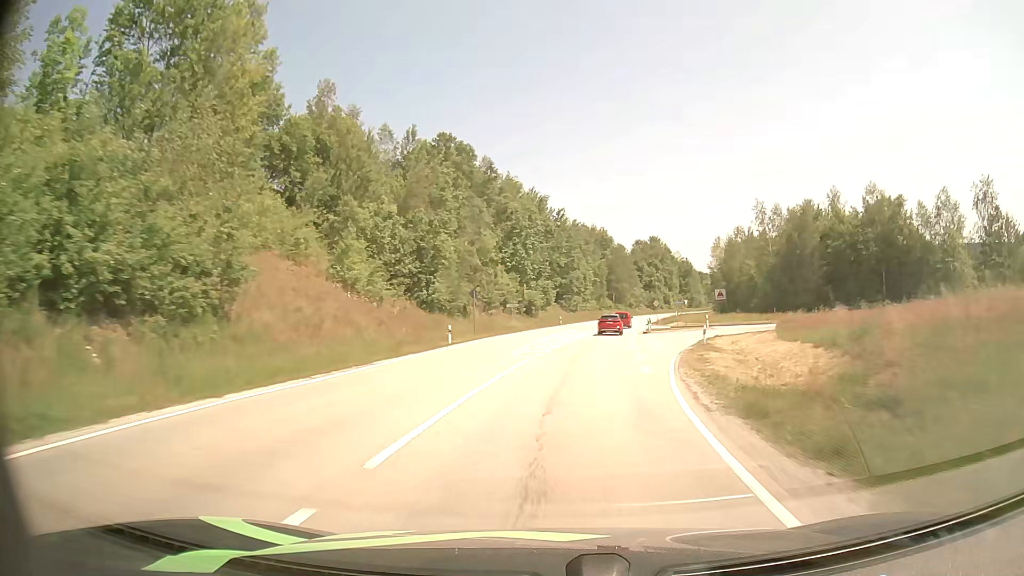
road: secondary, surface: asphalt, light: Day
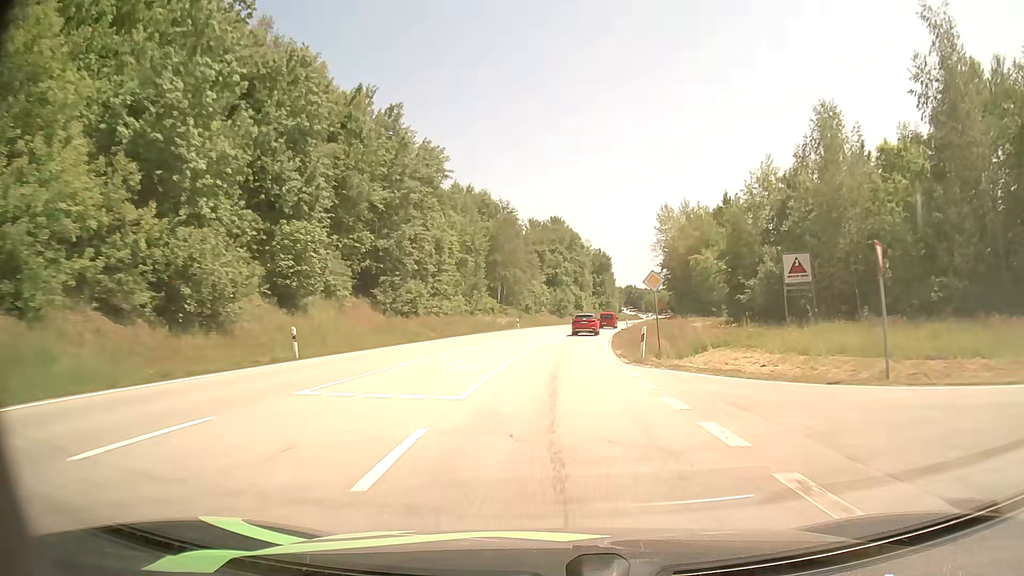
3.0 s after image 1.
(+6.5, +65.3) m; +10°
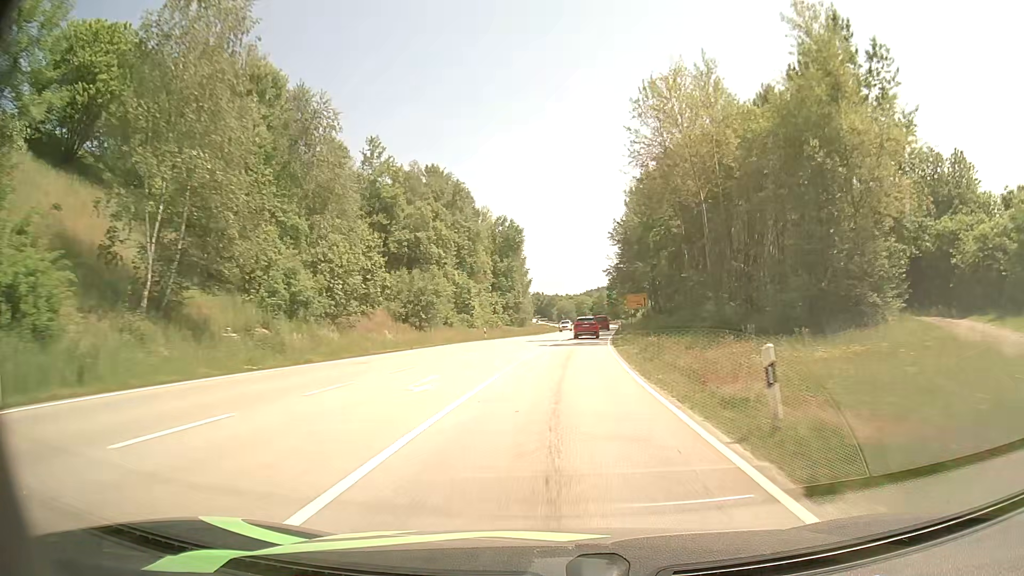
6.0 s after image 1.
(+4.7, +64.1) m; +8°
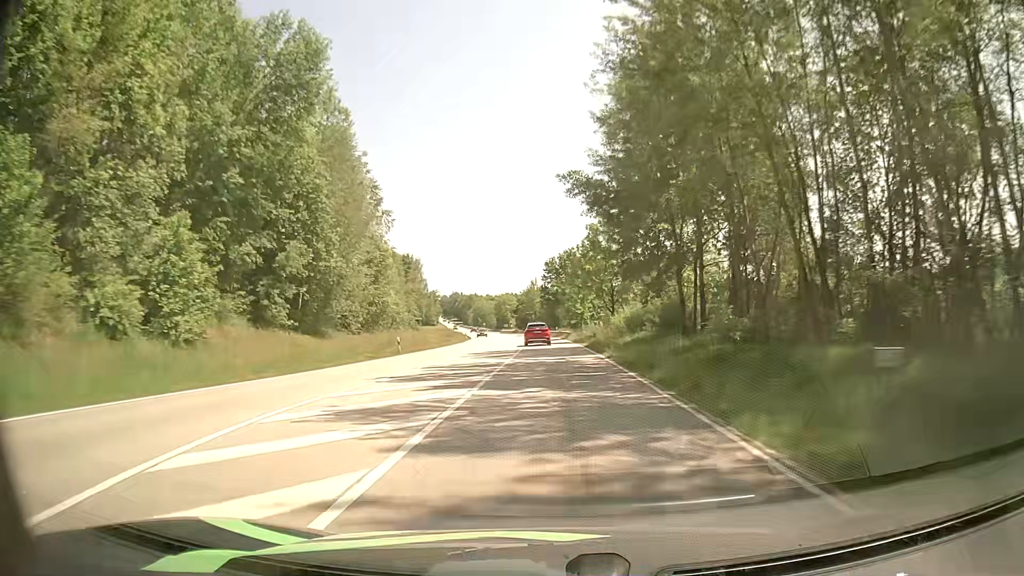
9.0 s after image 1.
(+4.2, +67.3) m; +6°
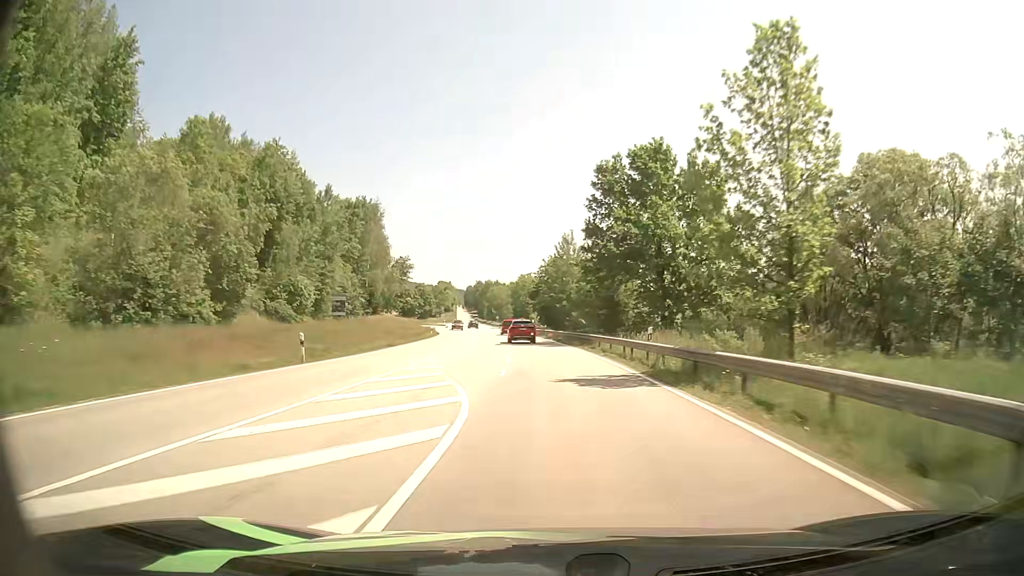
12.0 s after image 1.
(-0.6, +68.3) m; -2°
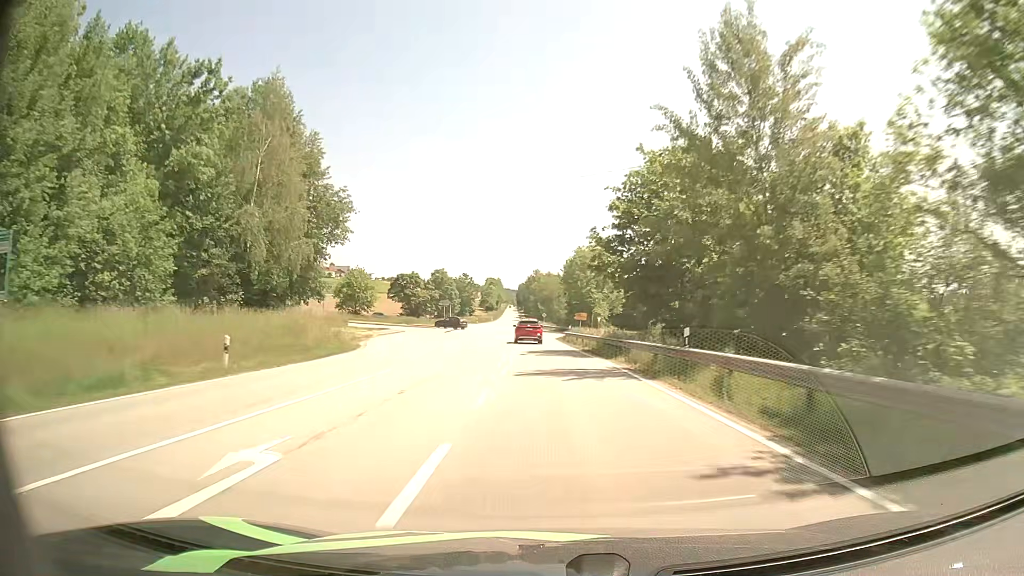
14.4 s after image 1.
(-2.2, +55.3) m; -5°
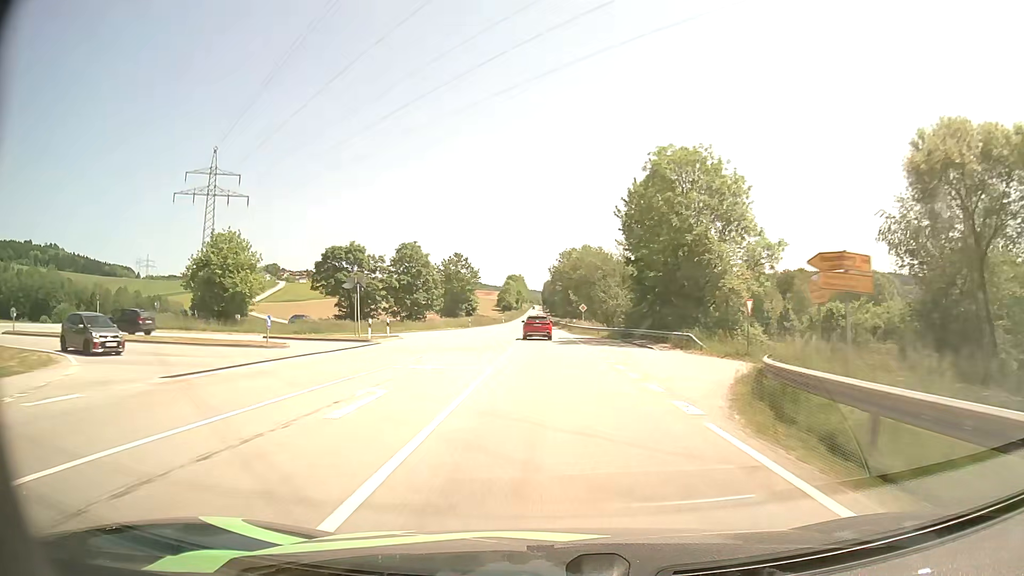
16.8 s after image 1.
(-1.4, +54.3) m; -2°
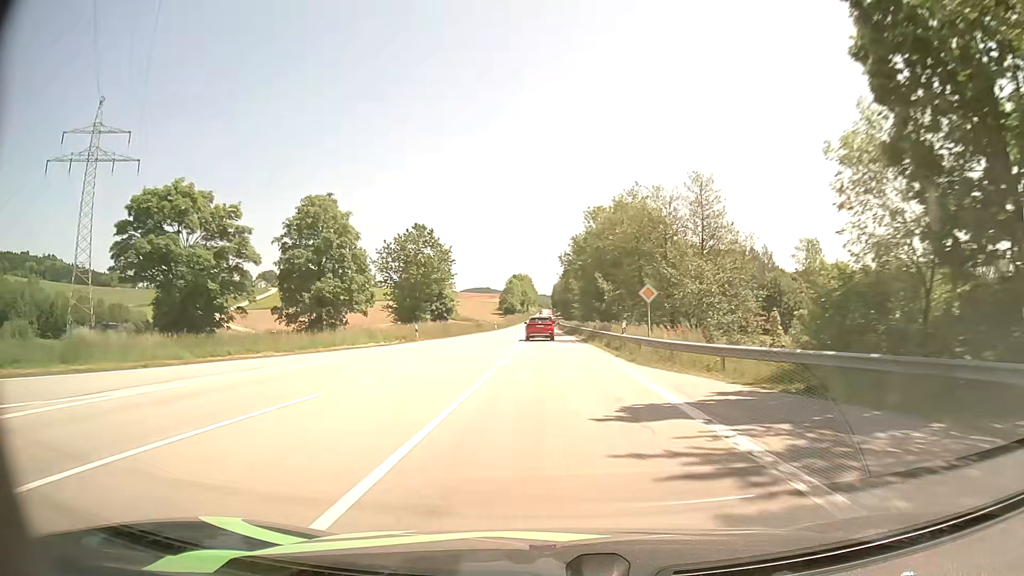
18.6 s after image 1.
(-0.3, +38.7) m; -1°
(0, +10) (0, +20) (0, +30) (0, +40) (0, +50) (-1, +60) (-1, +70) (-1, +80) (-1, +90) (-1, +100) m
